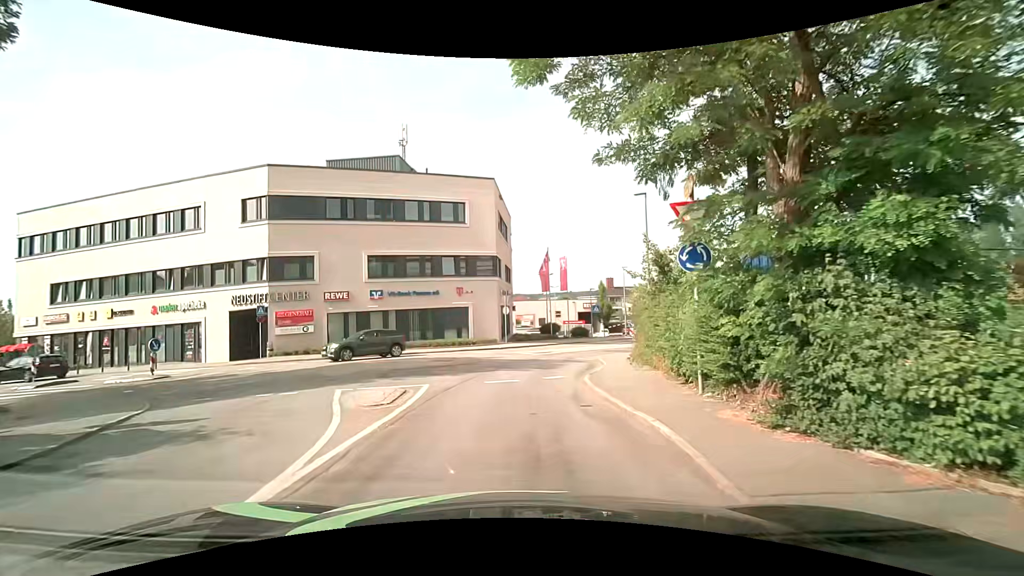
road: tertiary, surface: asphalt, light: Day
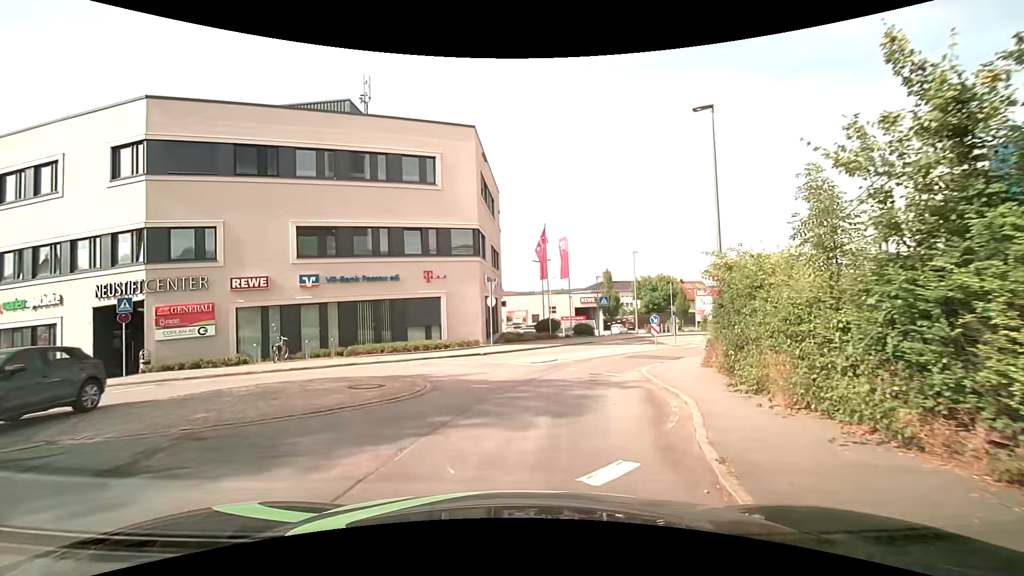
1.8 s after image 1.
(+0.2, +9.5) m; +1°
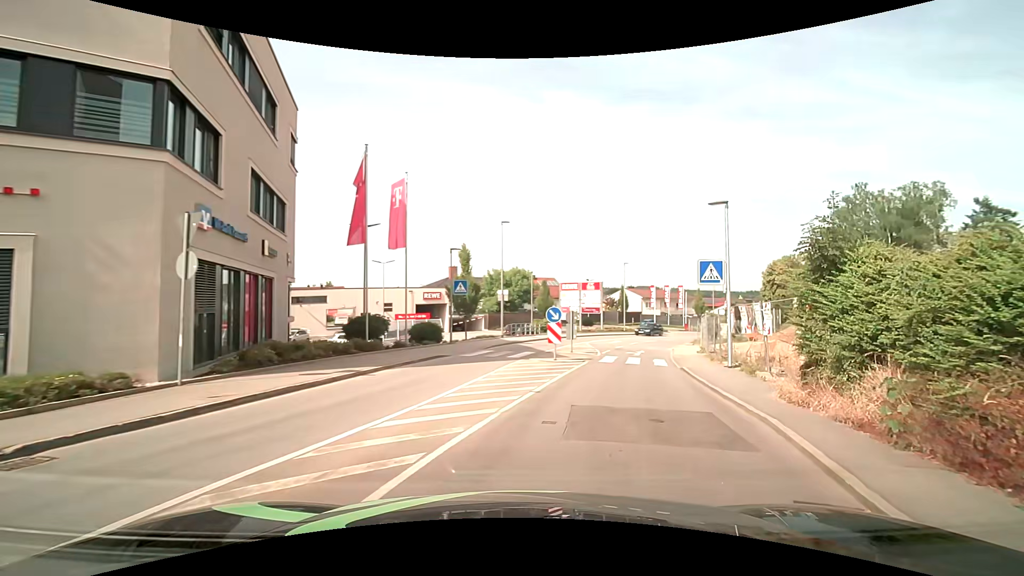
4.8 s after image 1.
(+1.4, +15.9) m; +17°
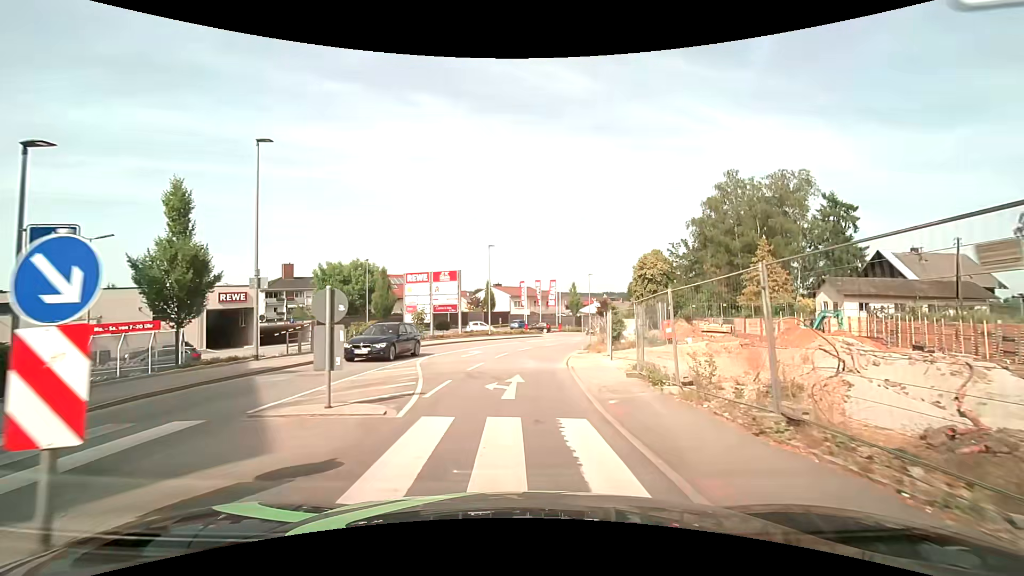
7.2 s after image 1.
(+3.1, +15.2) m; +16°
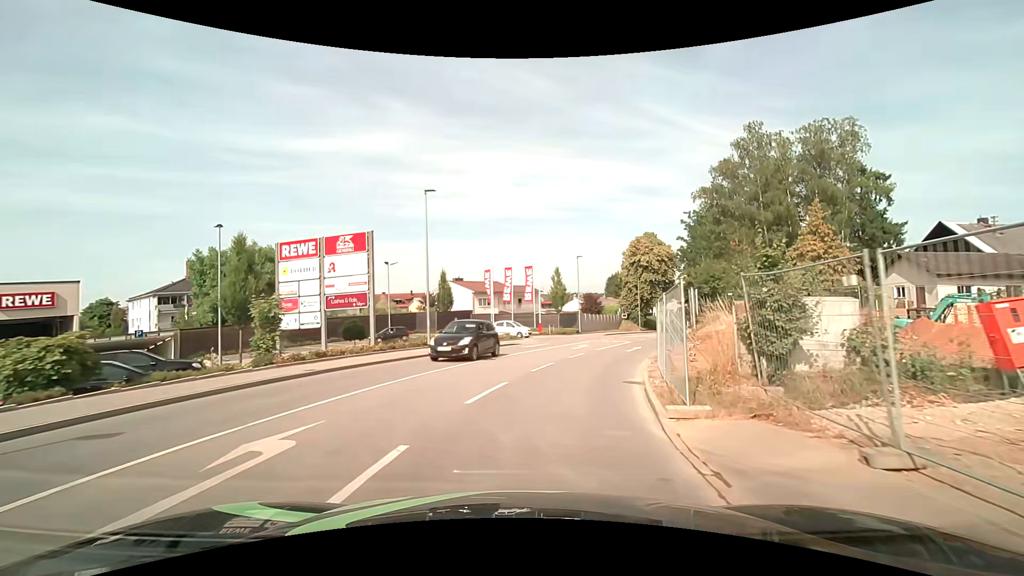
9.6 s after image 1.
(0.0, +19.0) m; +3°
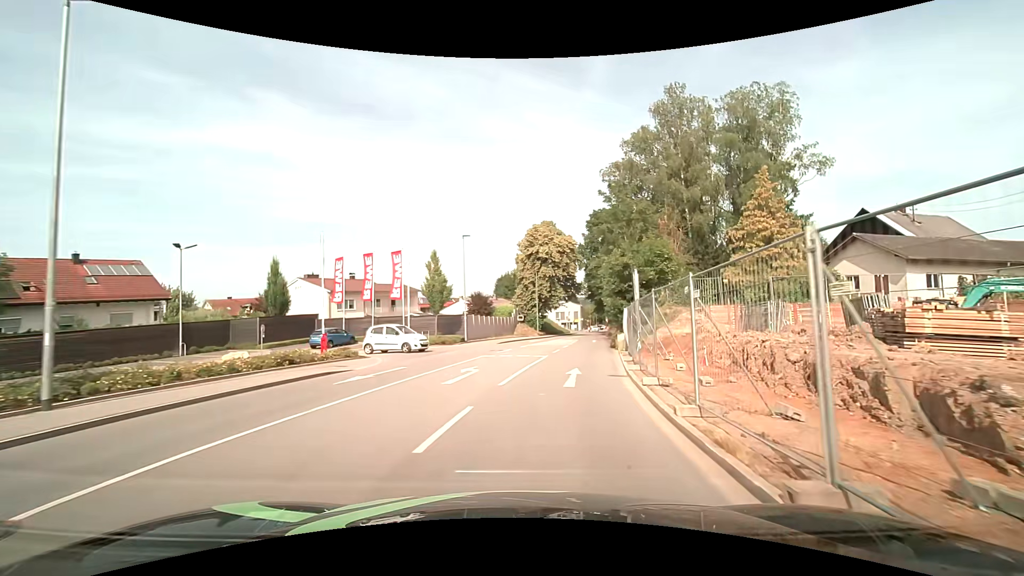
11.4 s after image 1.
(+1.4, +14.6) m; +12°
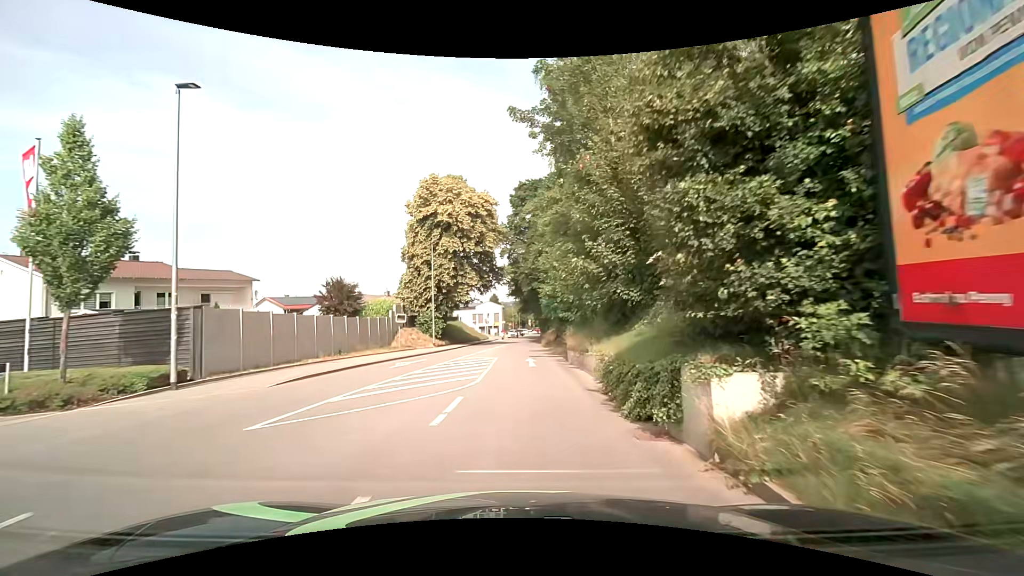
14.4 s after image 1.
(+2.8, +23.4) m; +10°
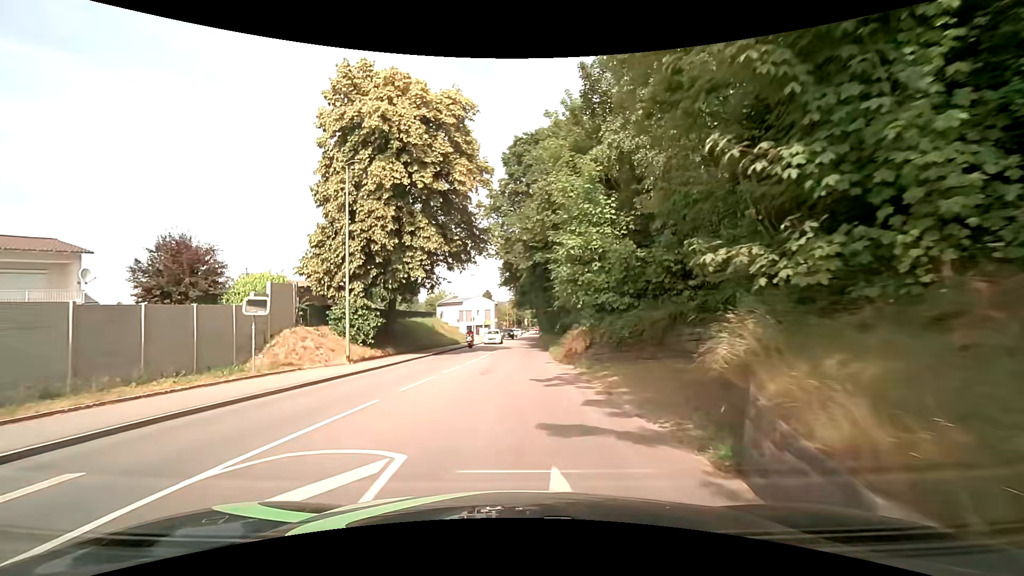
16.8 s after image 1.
(+0.1, +18.3) m; +1°
(0, +10) (0, +20) (0, +30) (0, +40) (0, +50) (0, +60) (0, +70) (0, +80) (0, +90) (0, +100) m
